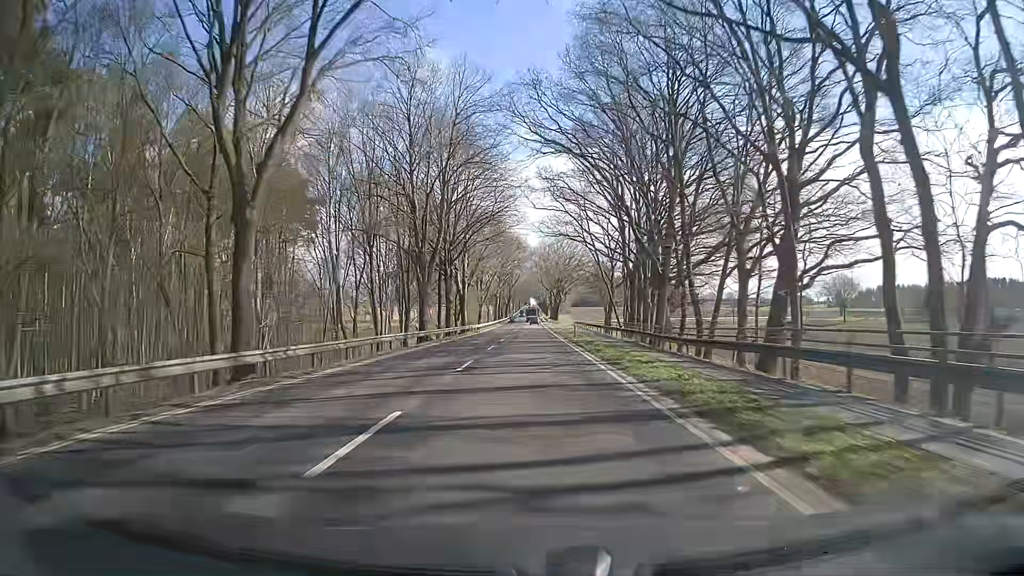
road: primary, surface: asphalt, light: Day
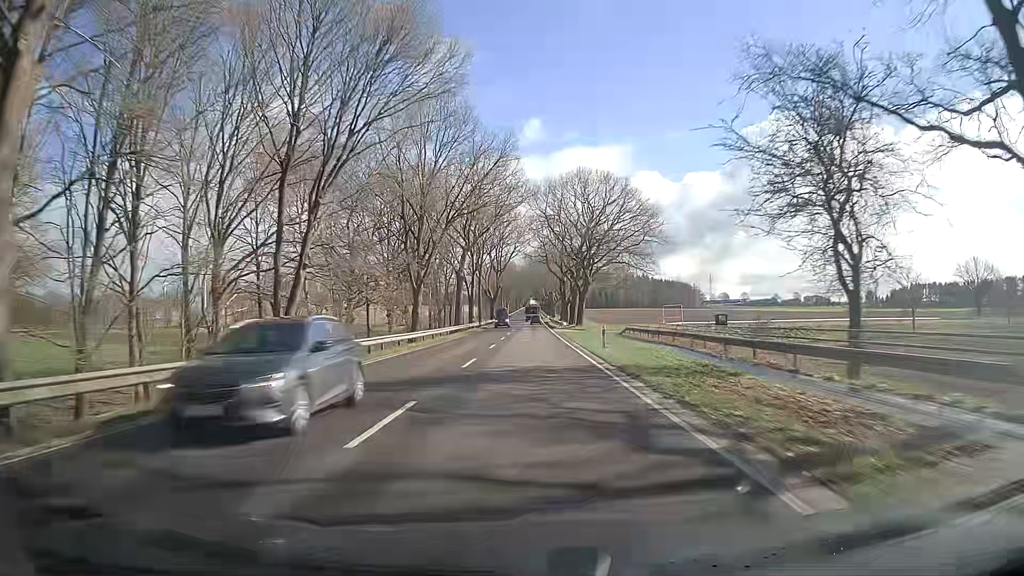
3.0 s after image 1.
(+0.1, +70.7) m; 0°
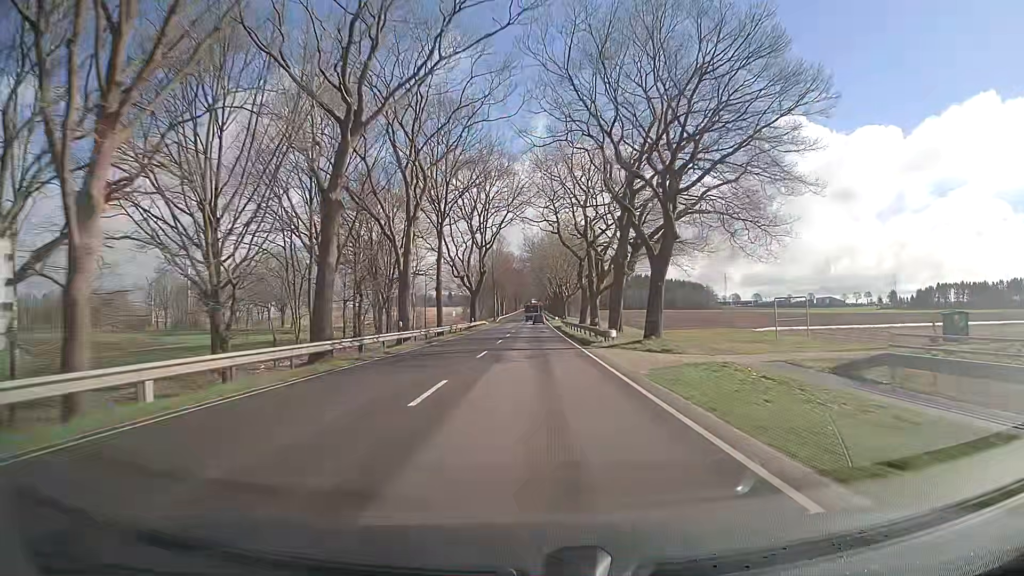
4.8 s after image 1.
(+0.1, +44.9) m; 0°
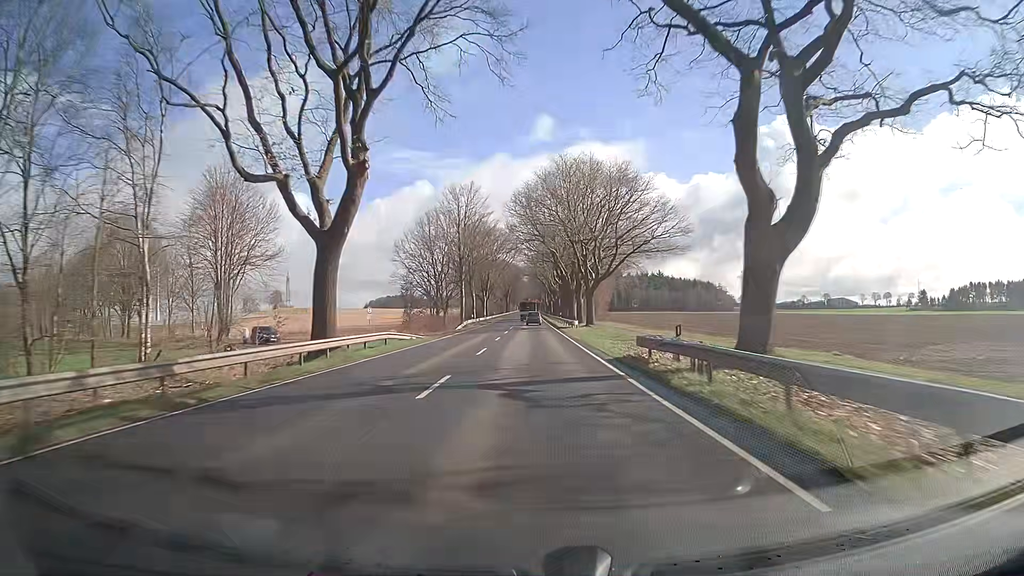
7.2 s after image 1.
(+0.1, +59.4) m; 0°
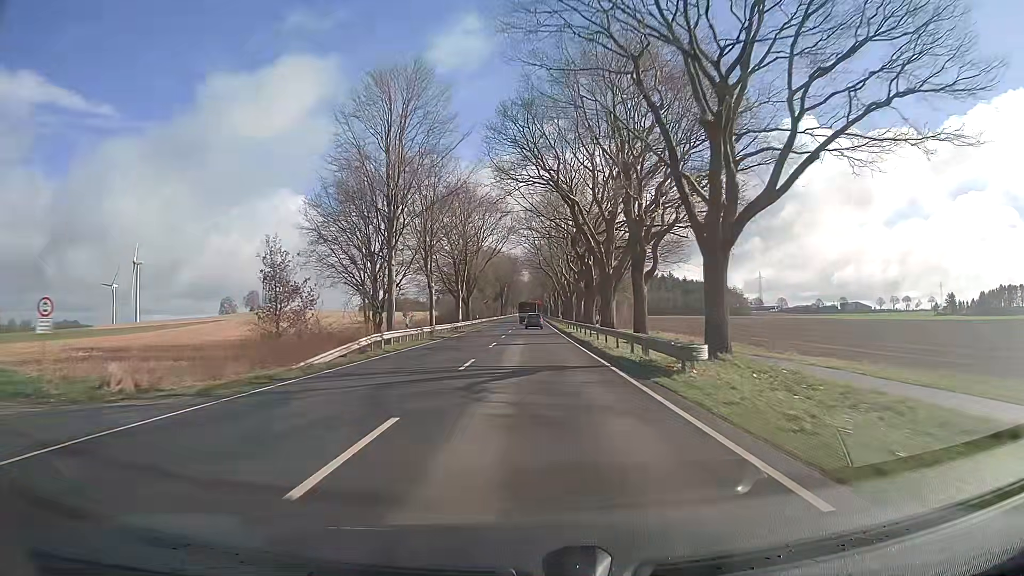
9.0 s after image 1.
(-0.2, +41.9) m; 0°
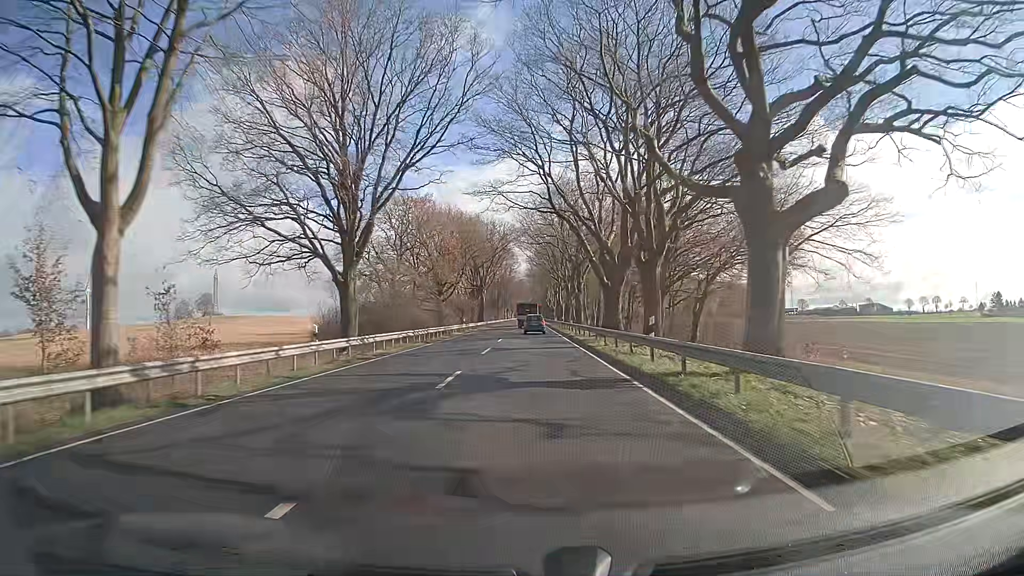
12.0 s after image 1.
(+0.1, +63.8) m; 0°
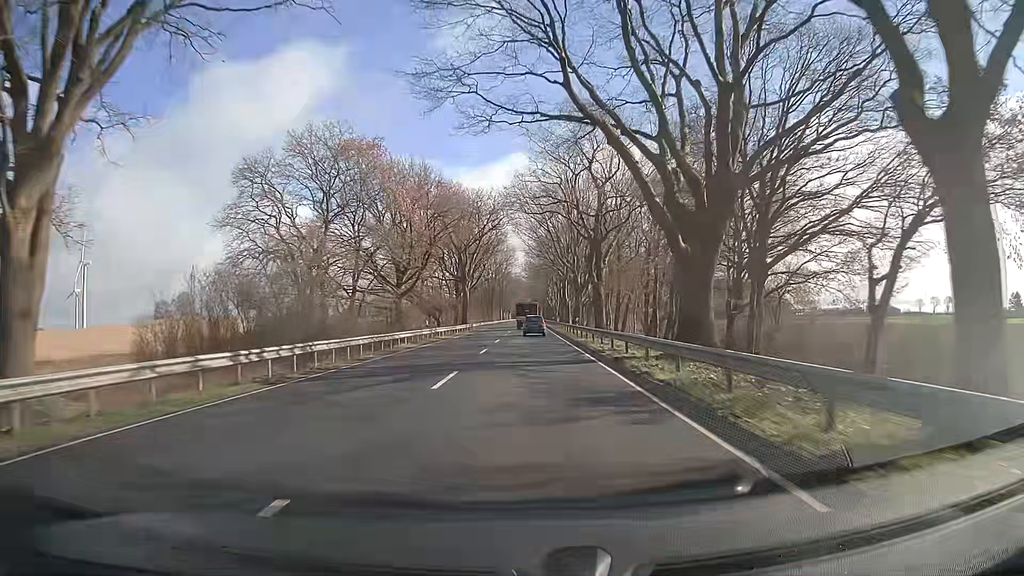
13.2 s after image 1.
(-0.2, +23.9) m; 0°
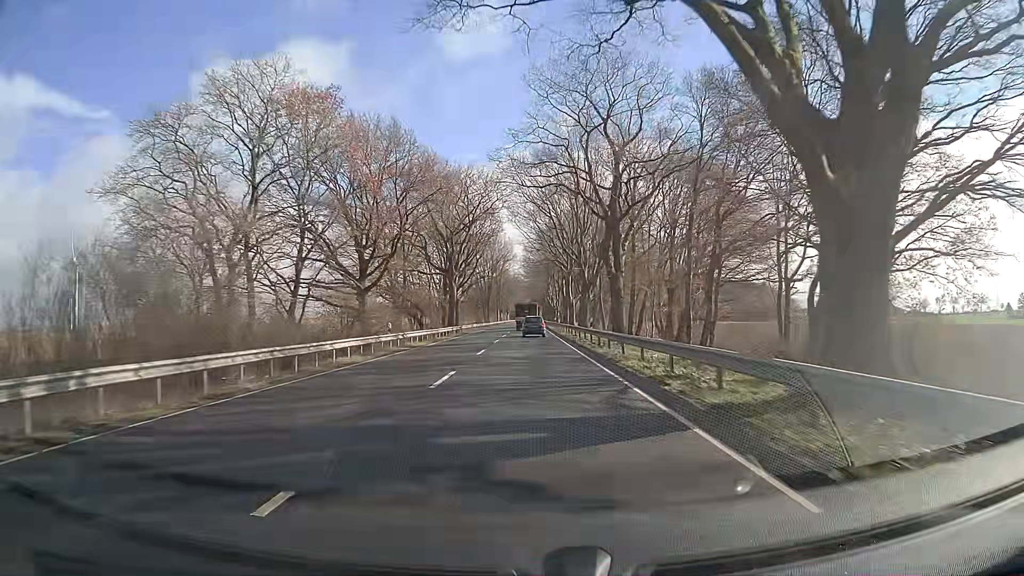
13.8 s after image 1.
(0.0, +11.7) m; 0°
(0, +10) (0, +20) (0, +30) (0, +40) (0, +50) (0, +60) (0, +70) (0, +80) (-1, +90) (-1, +100) m
